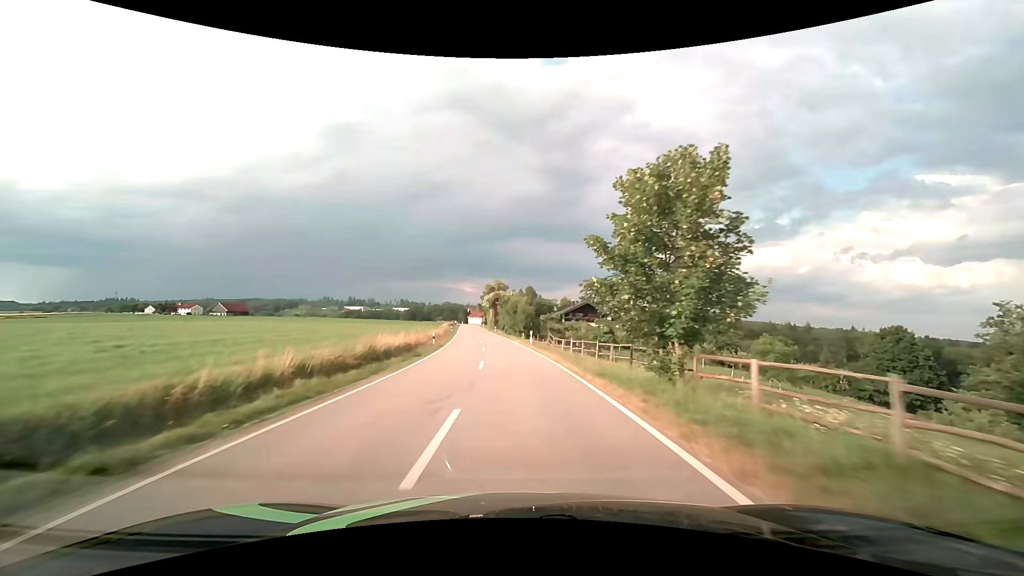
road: tertiary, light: Day
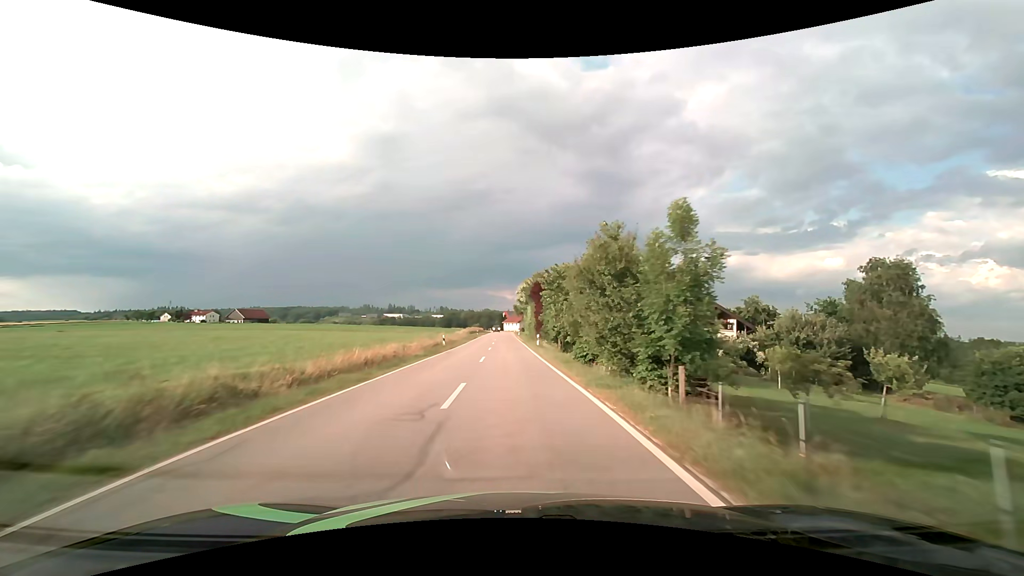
(-1.9, +44.0) m; -5°
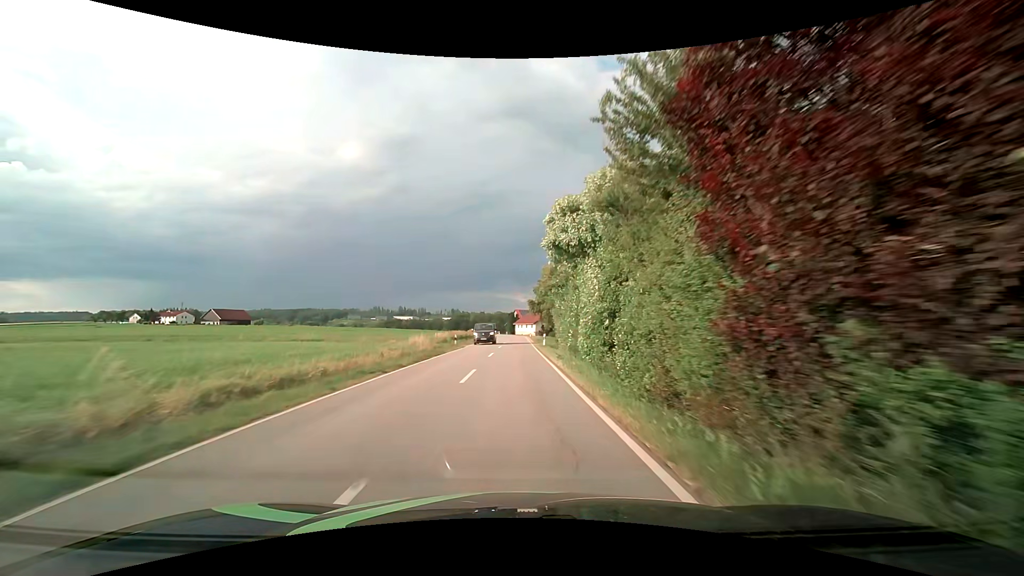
(-0.9, +44.8) m; -2°
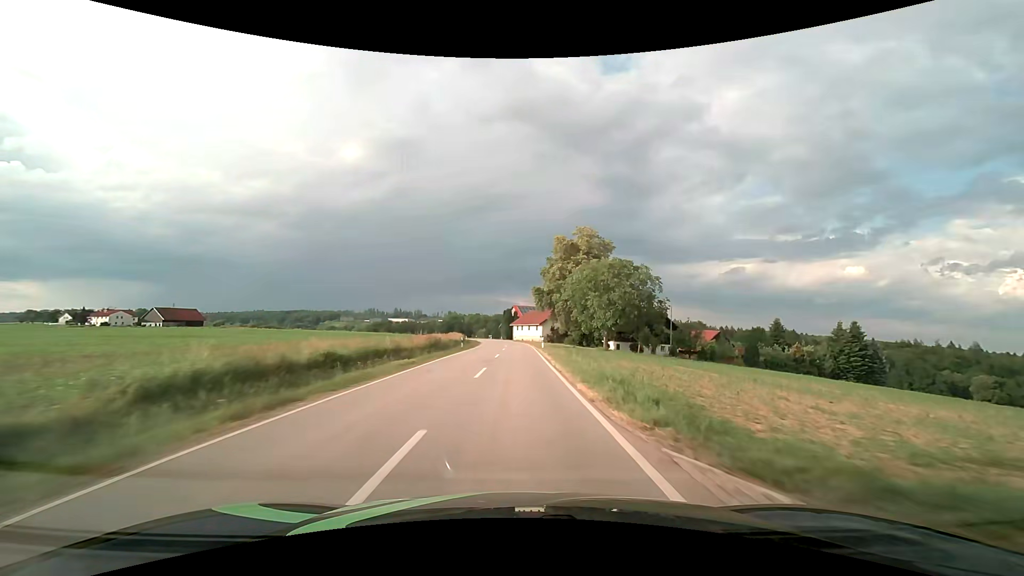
(0.0, +46.0) m; 0°
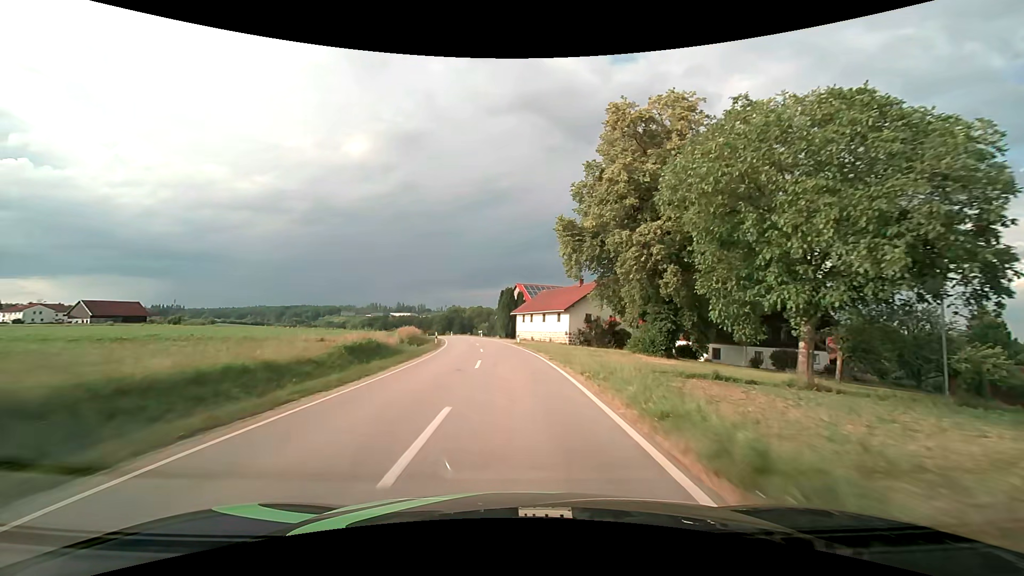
(+0.1, +46.7) m; 0°
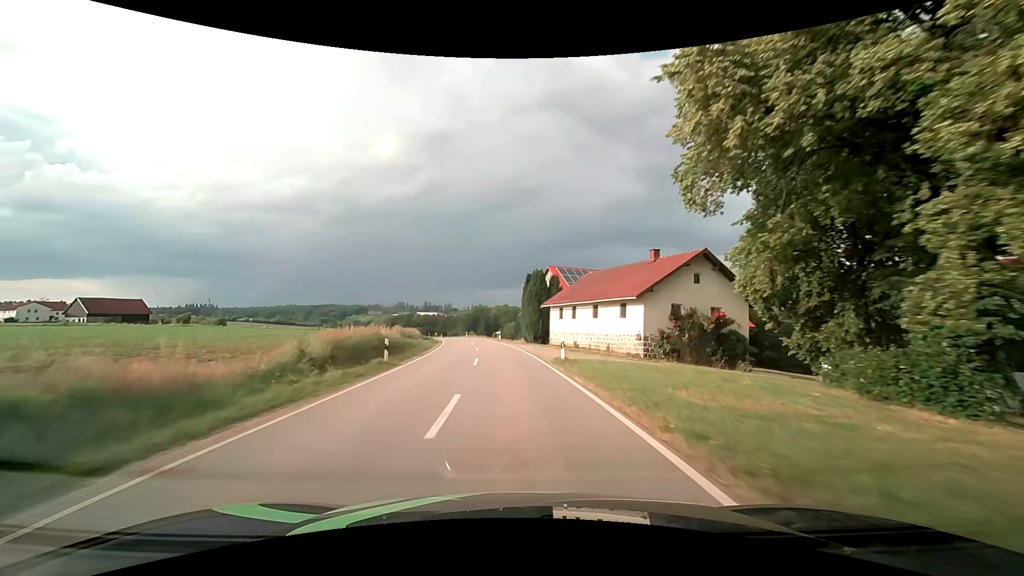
(-0.5, +22.5) m; -3°
